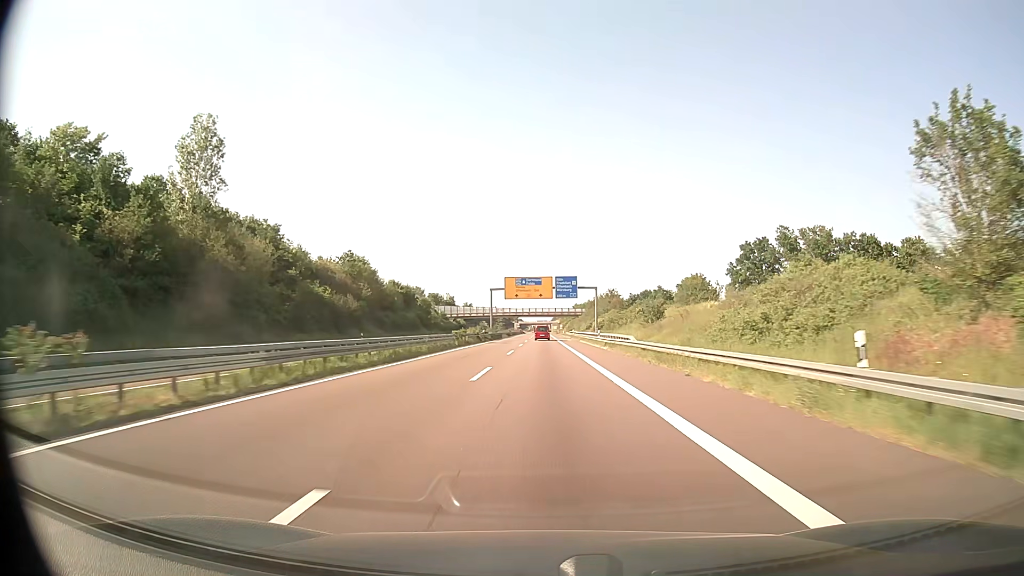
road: trunk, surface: asphalt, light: Day
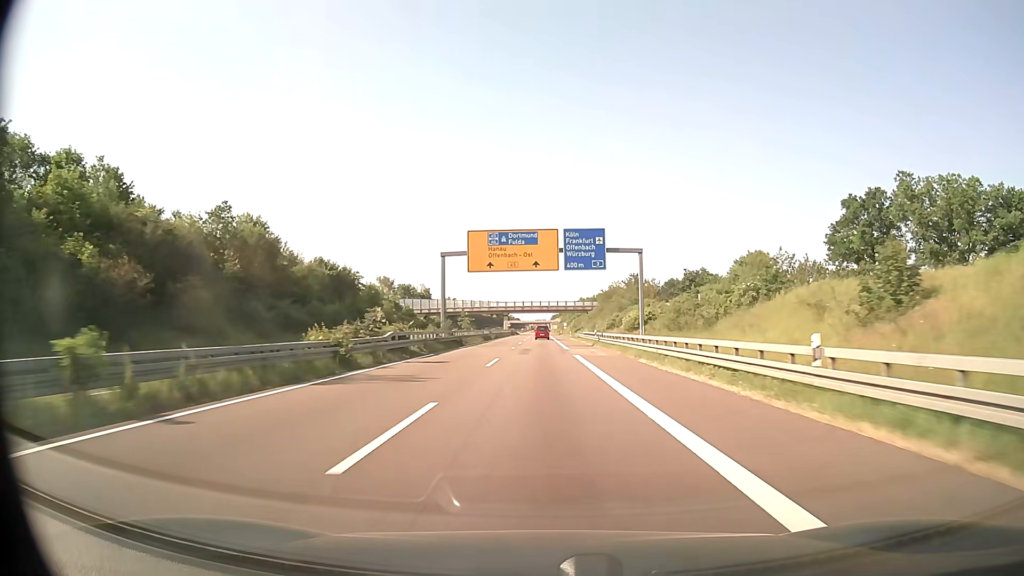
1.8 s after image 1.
(+0.1, +47.4) m; 0°
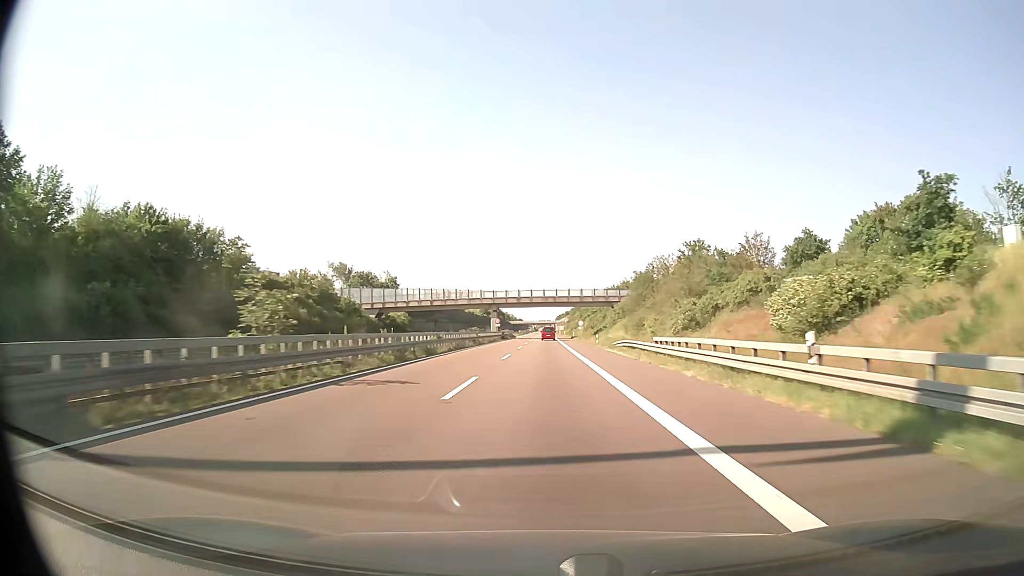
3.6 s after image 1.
(-0.1, +47.4) m; 0°
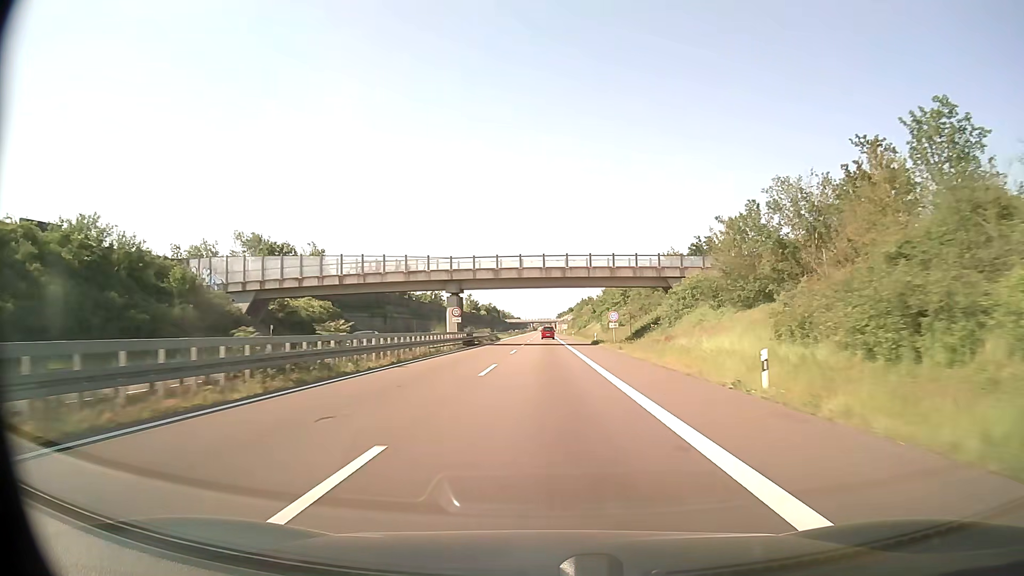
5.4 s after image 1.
(+0.1, +47.4) m; 0°
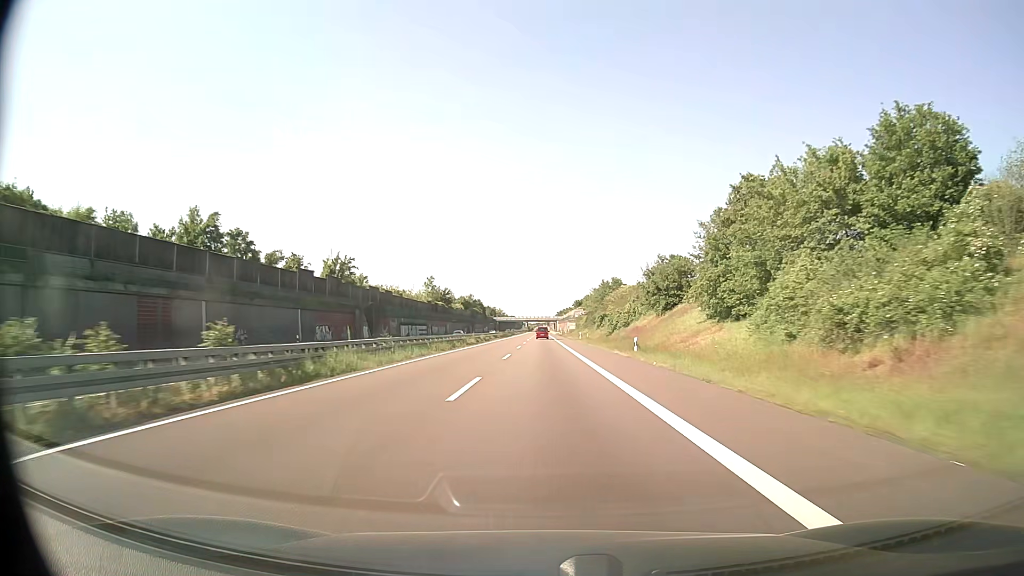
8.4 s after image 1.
(+0.1, +79.2) m; 0°
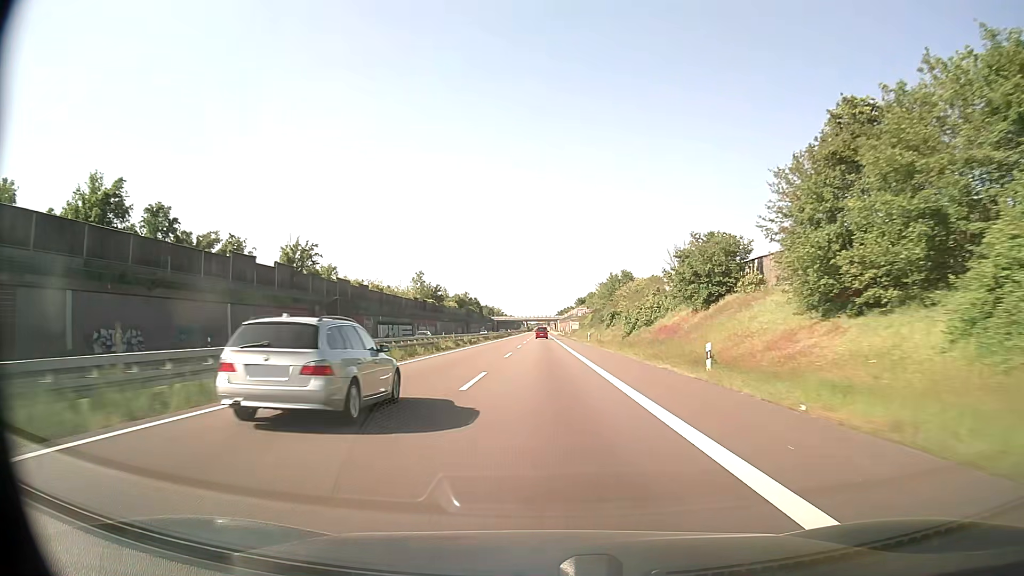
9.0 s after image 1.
(0.0, +15.8) m; 0°
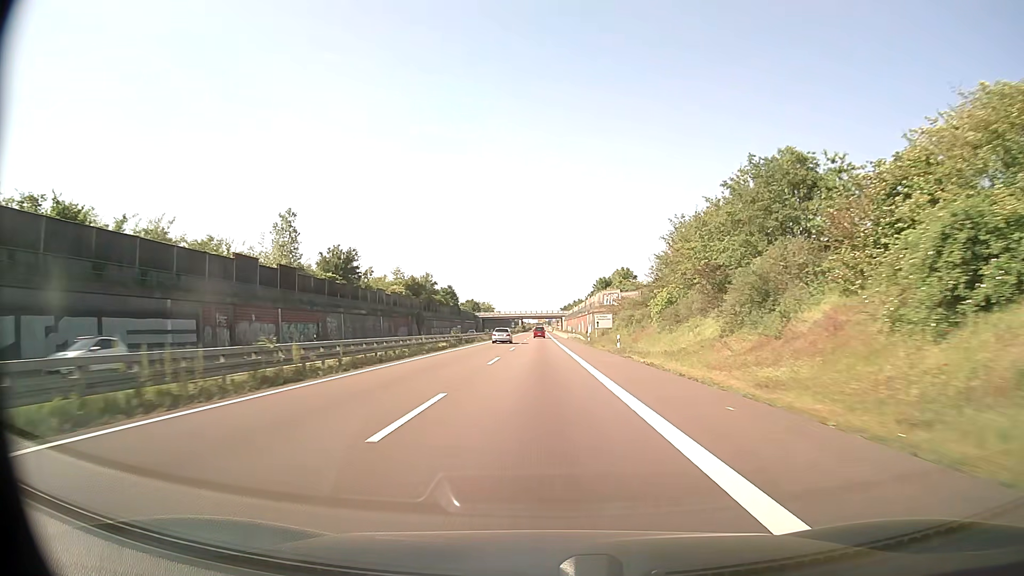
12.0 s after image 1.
(+0.1, +79.3) m; 0°
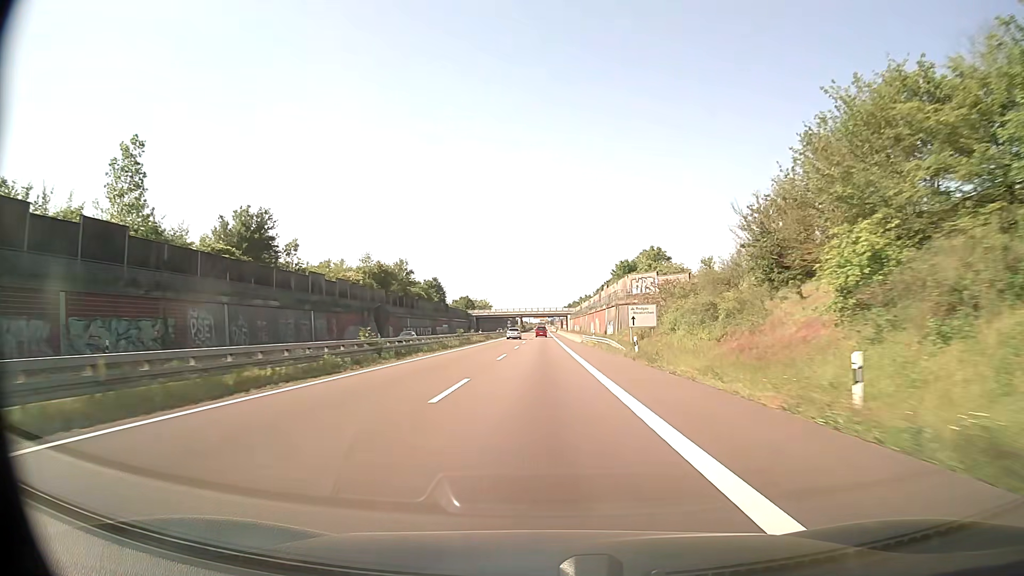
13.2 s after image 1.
(0.0, +31.7) m; 0°
(0, +10) (0, +20) (0, +30) (0, +40) (0, +50) (0, +60) (0, +70) (0, +80) (0, +90) (0, +100) m
